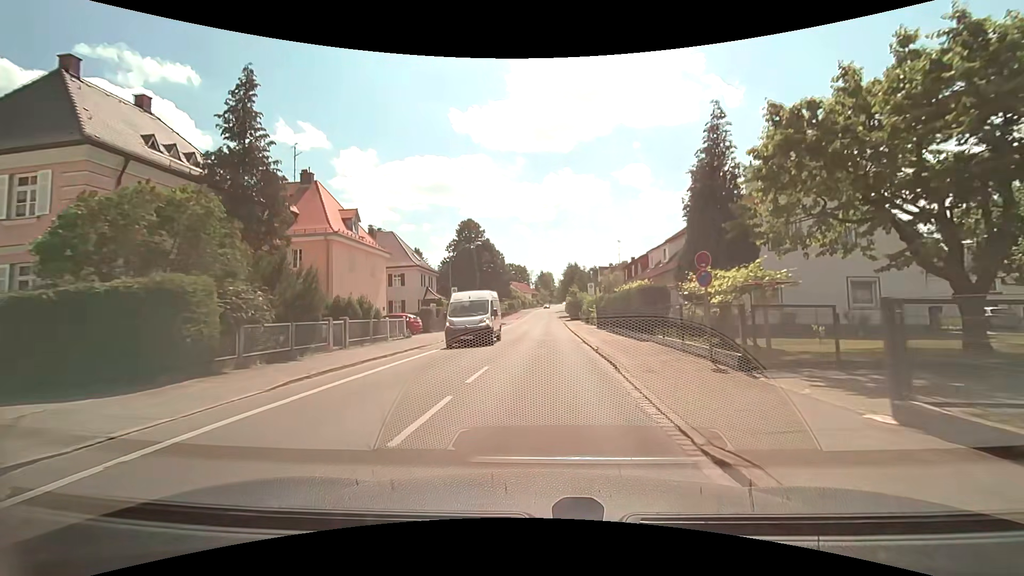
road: tertiary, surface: asphalt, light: Day
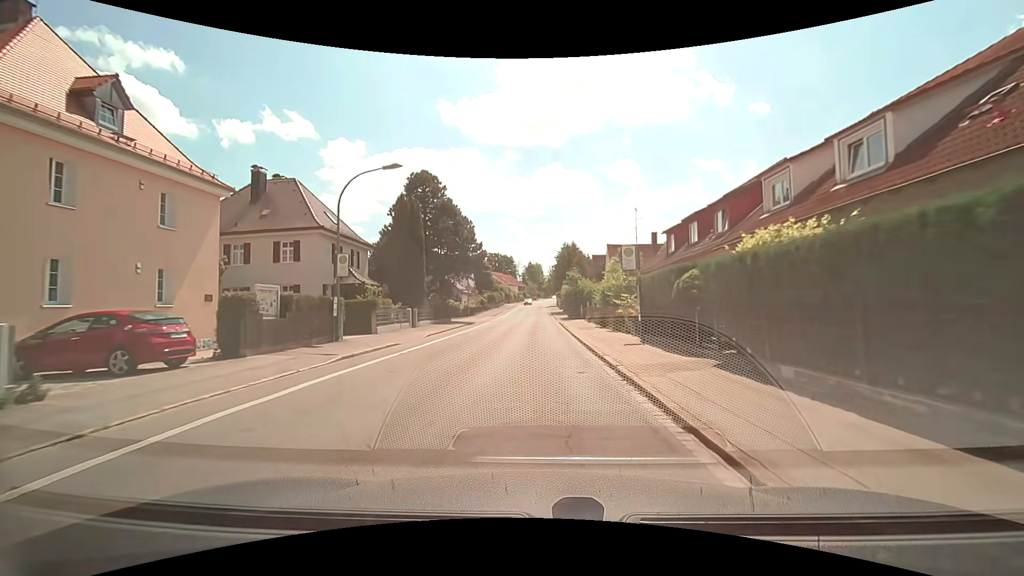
(+0.5, +21.4) m; +2°
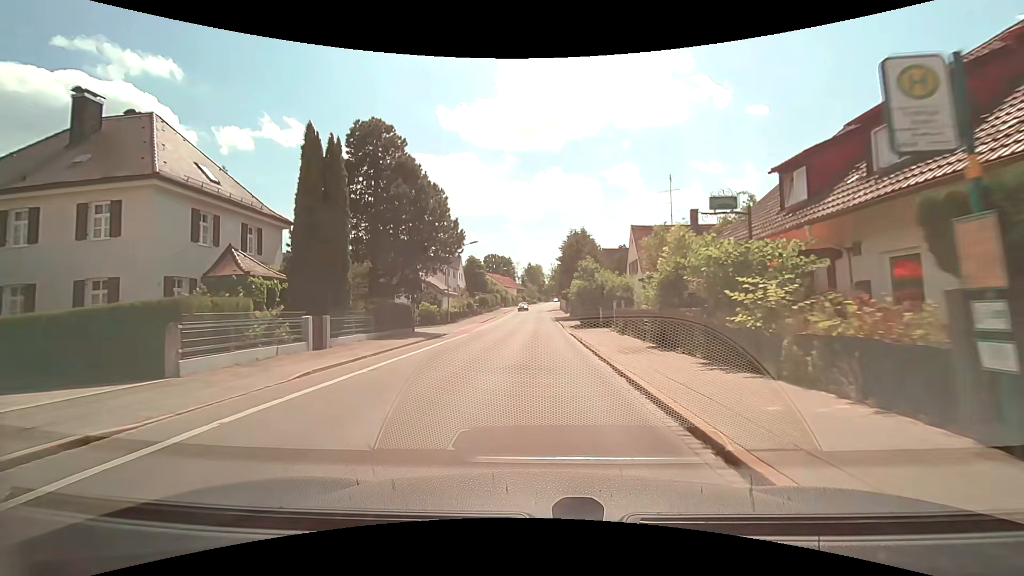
(0.0, +14.3) m; 0°
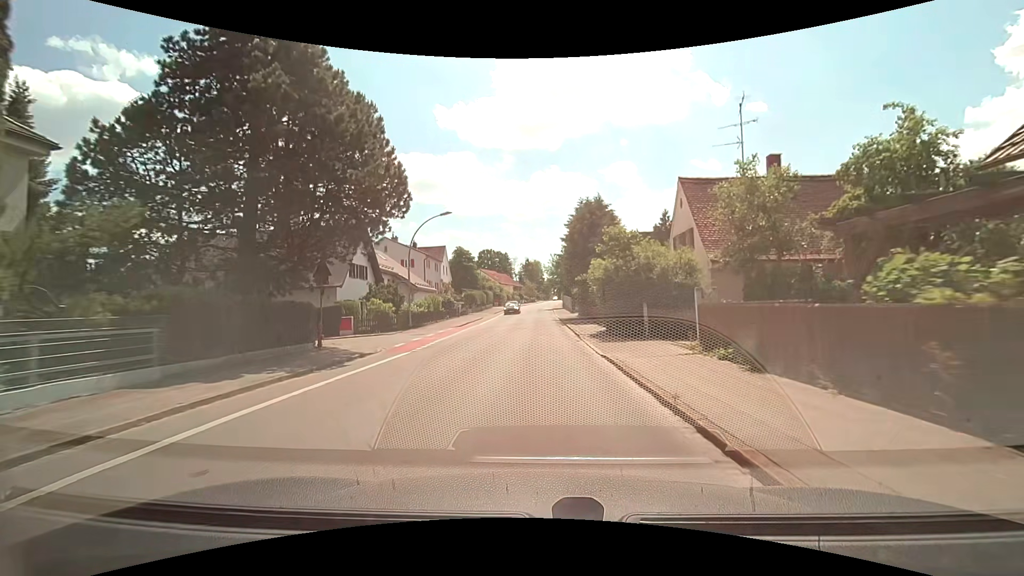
(+0.1, +14.2) m; +1°
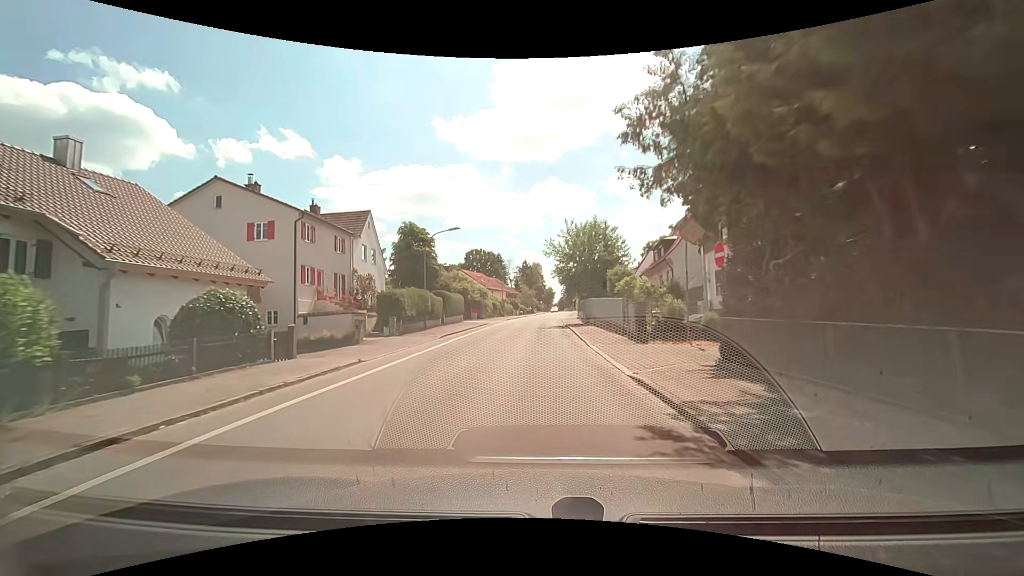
(-0.2, +35.5) m; -1°
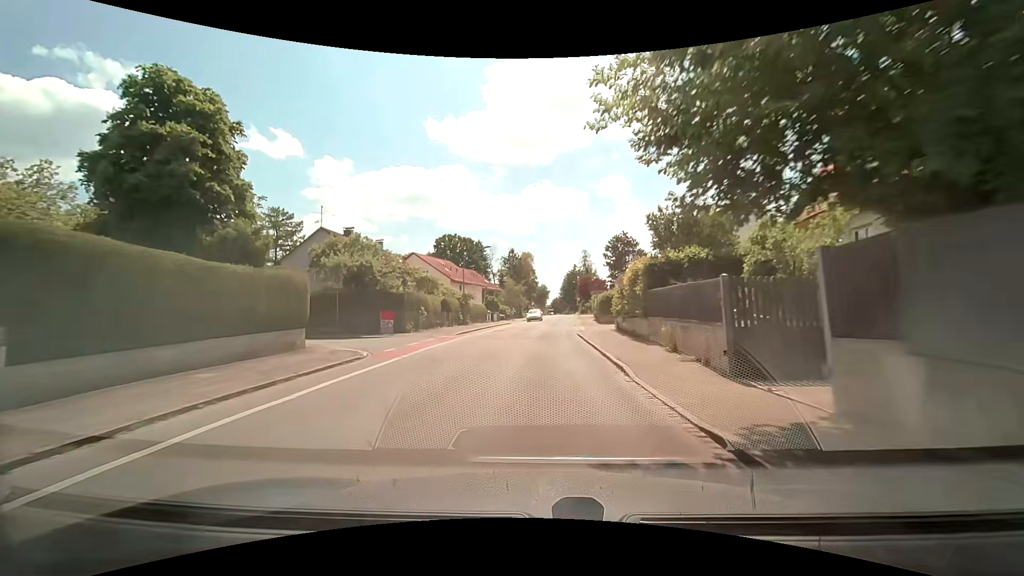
(+0.6, +35.6) m; +2°
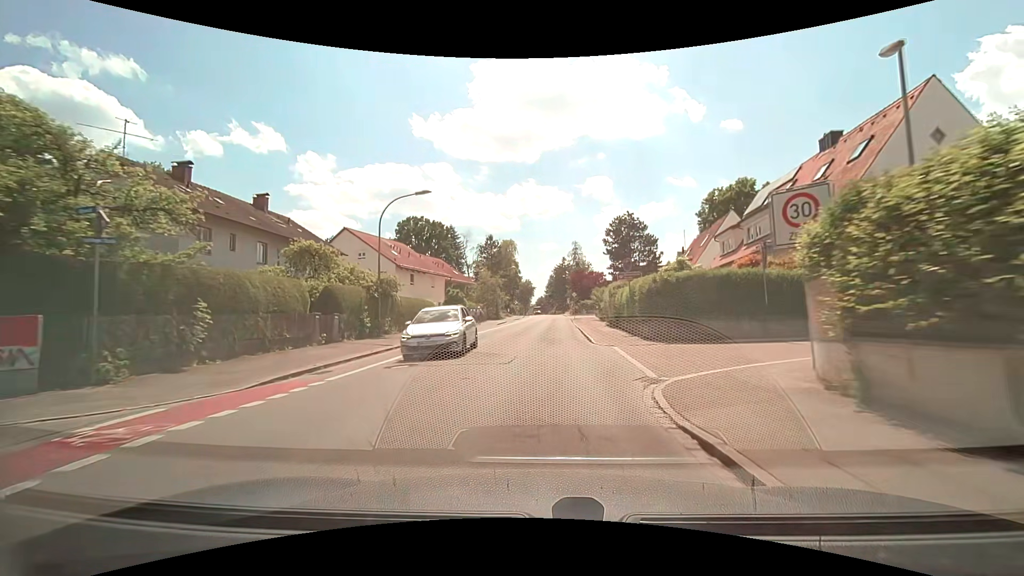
(+0.2, +21.4) m; +2°
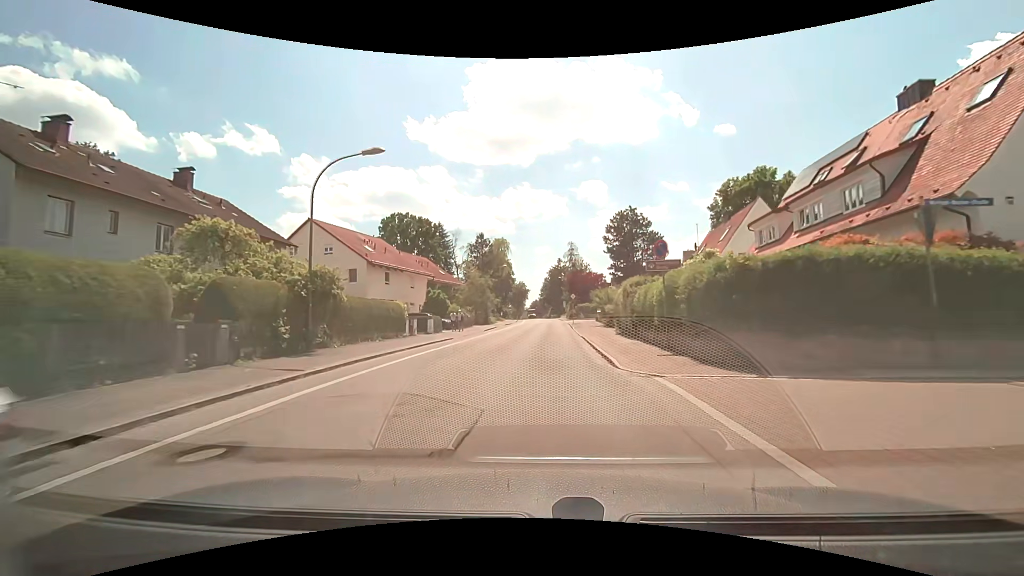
(+0.1, +7.1) m; +1°
(0, +10) (0, +20) (+1, +30) (+1, +40) (+1, +50) (+2, +60) (+2, +70) (+3, +80) (+3, +90) (+3, +100) m
